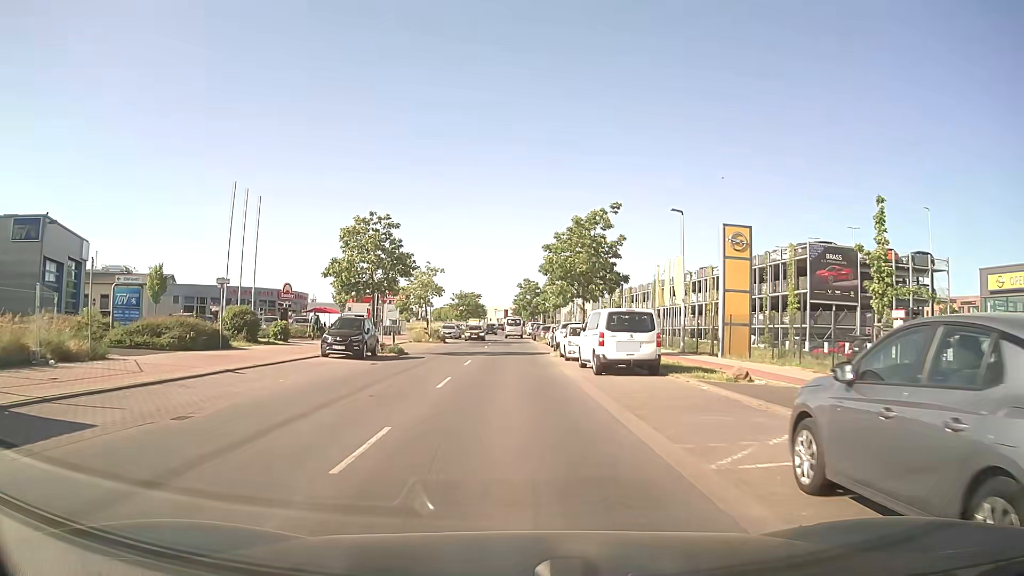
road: tertiary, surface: asphalt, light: Day
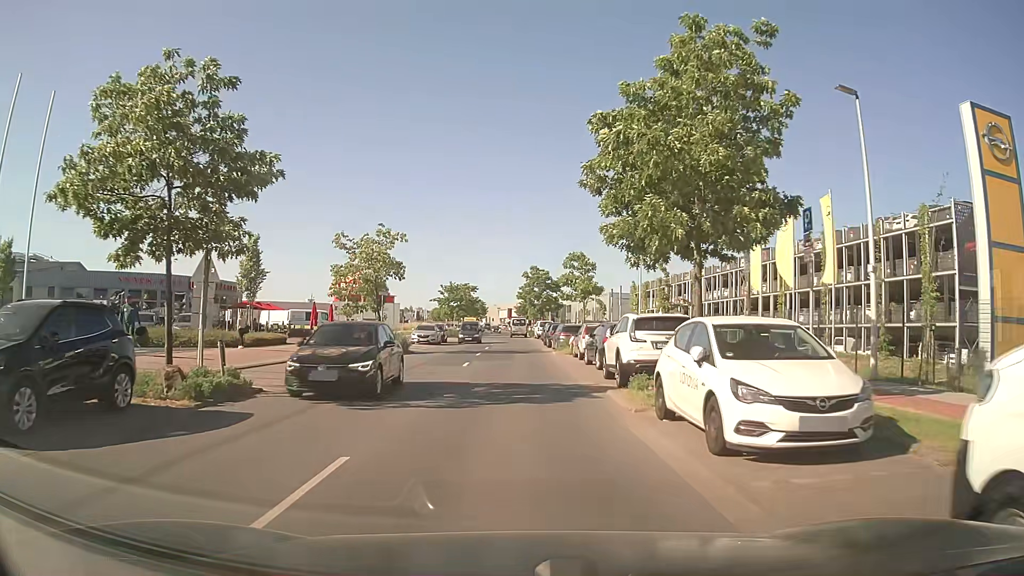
(+0.1, +20.3) m; 0°
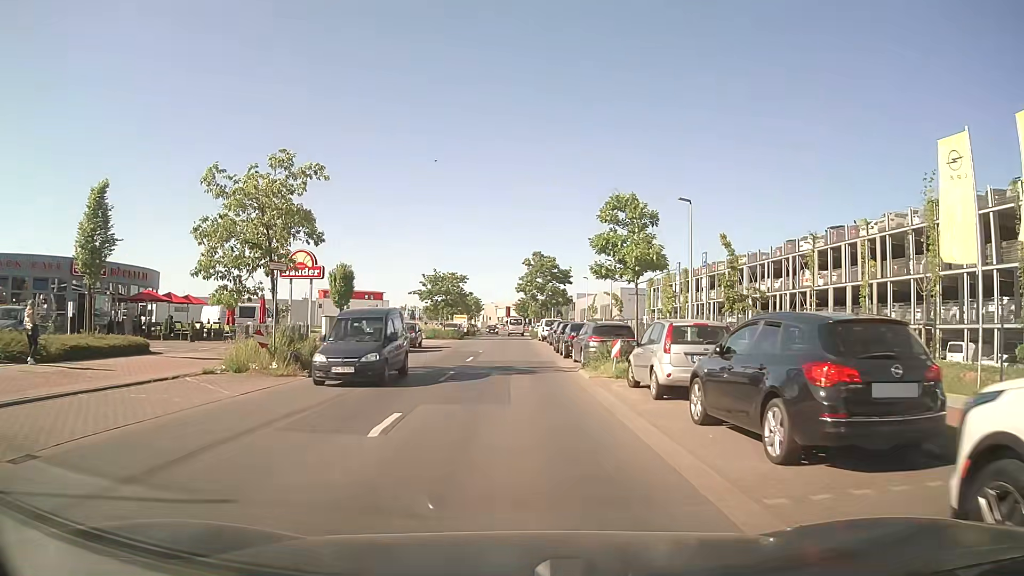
(0.0, +14.6) m; +1°
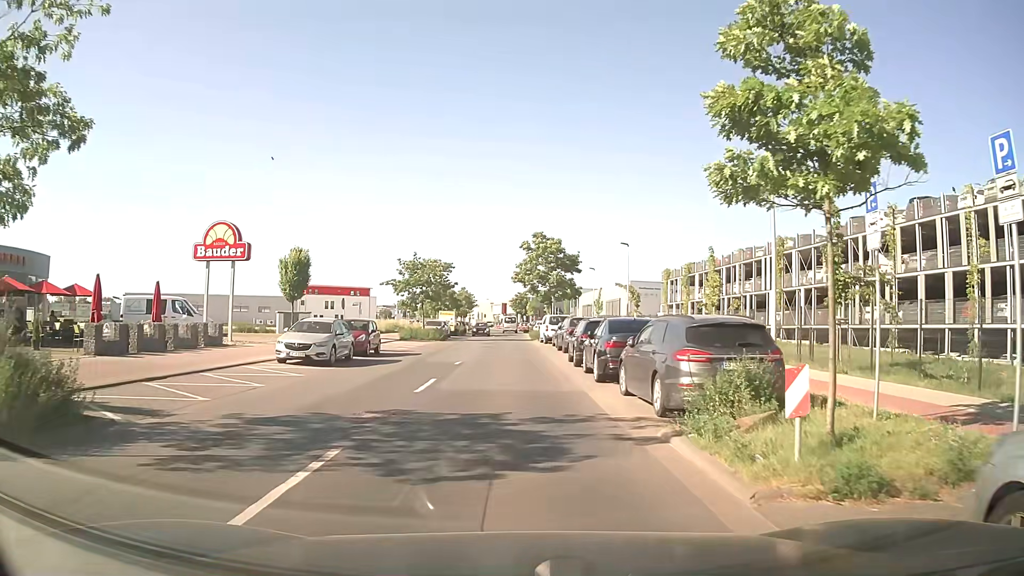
(-0.2, +11.8) m; 0°
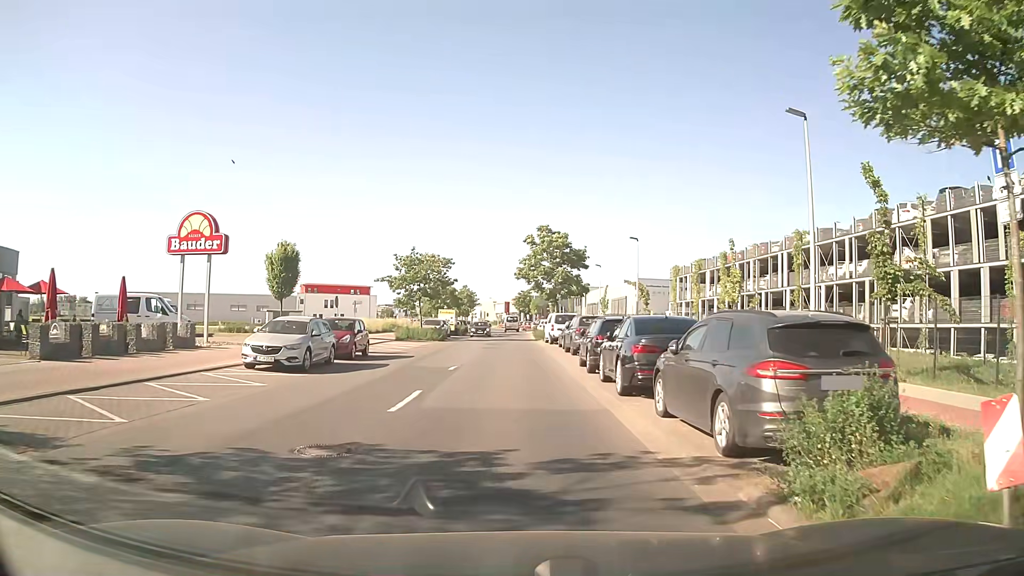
(0.0, +2.9) m; 0°
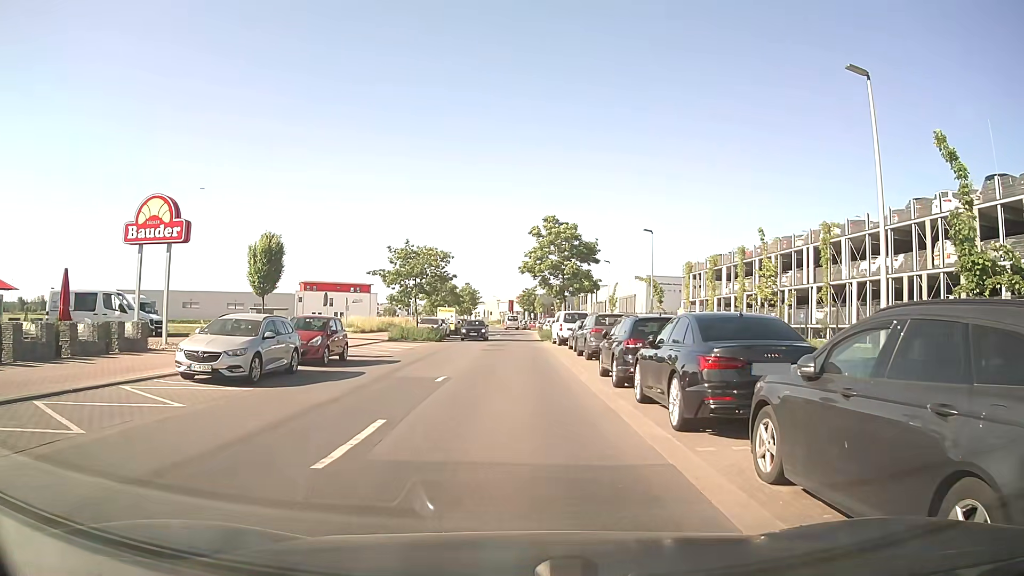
(0.0, +3.8) m; -1°
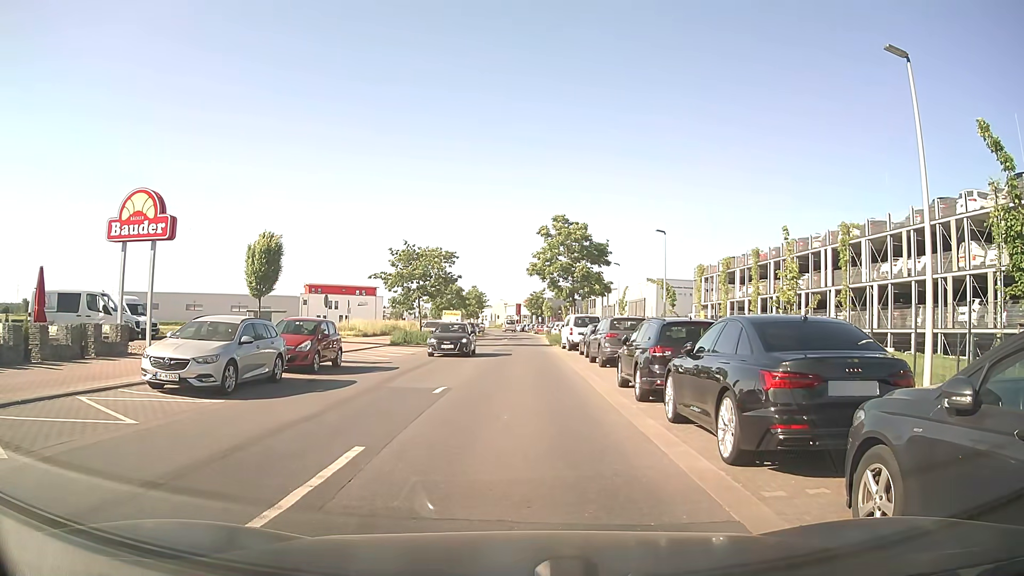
(0.0, +1.6) m; -1°
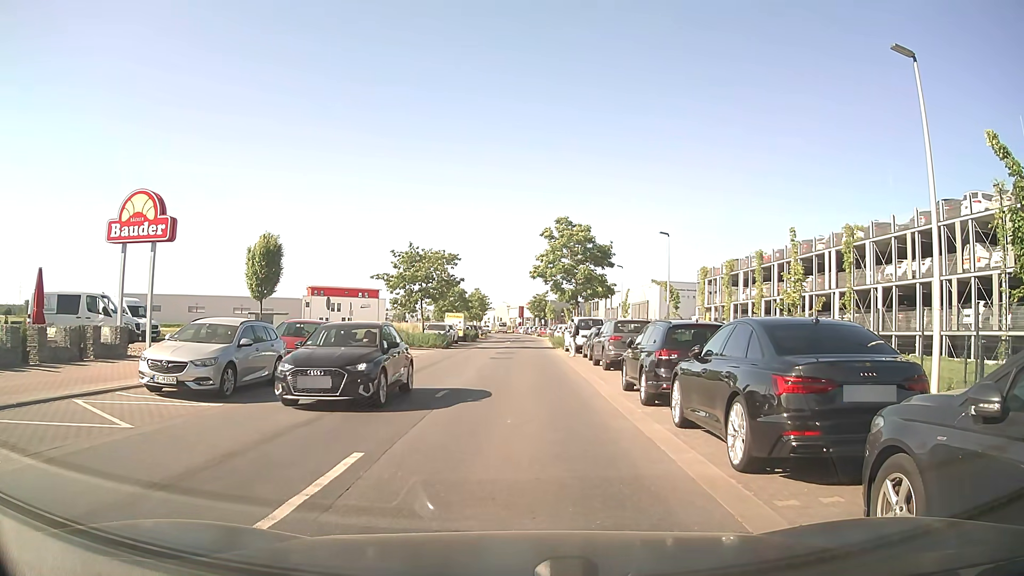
(0.0, +0.2) m; 0°
